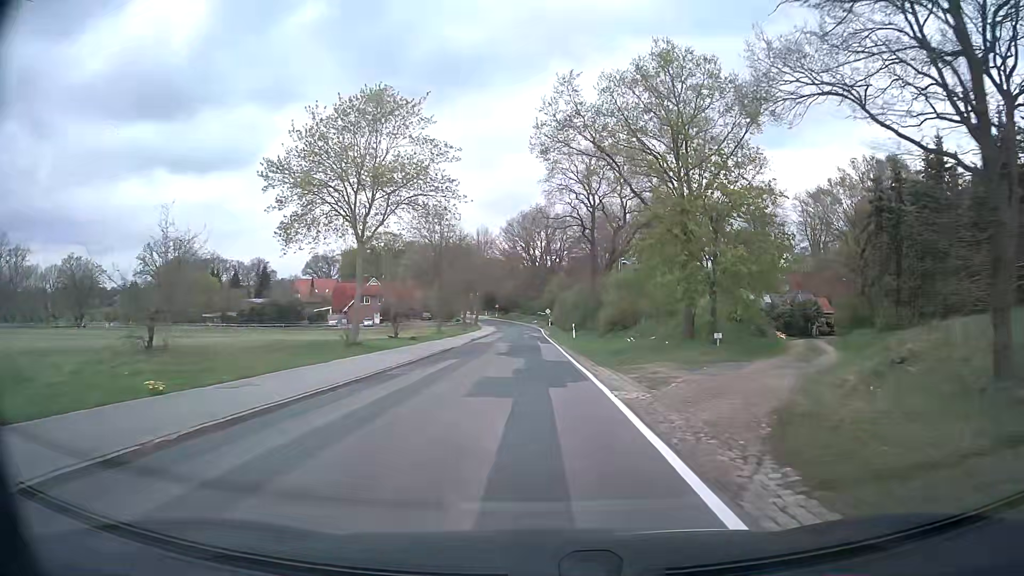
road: secondary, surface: asphalt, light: Day
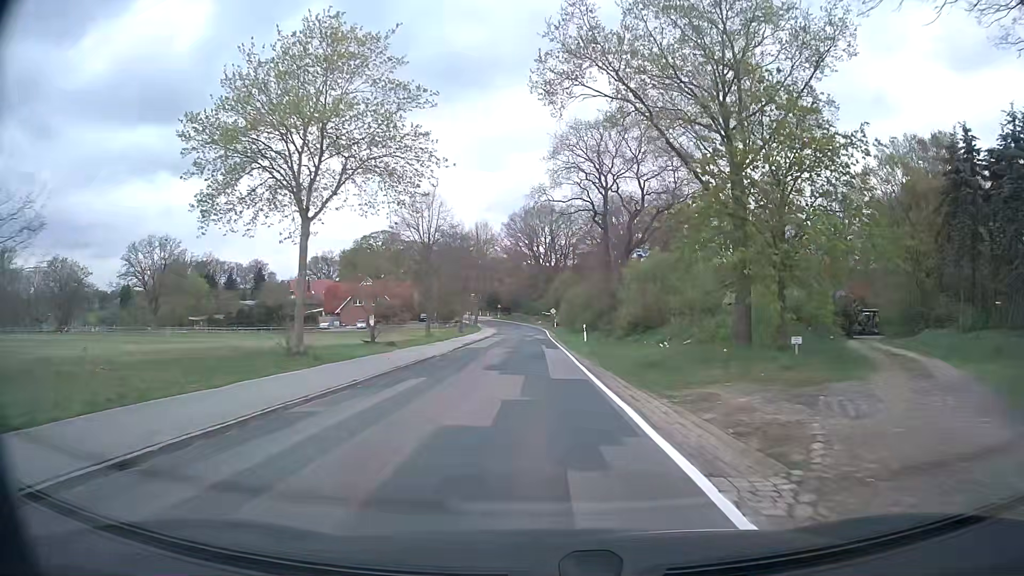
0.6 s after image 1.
(0.0, +7.8) m; 0°
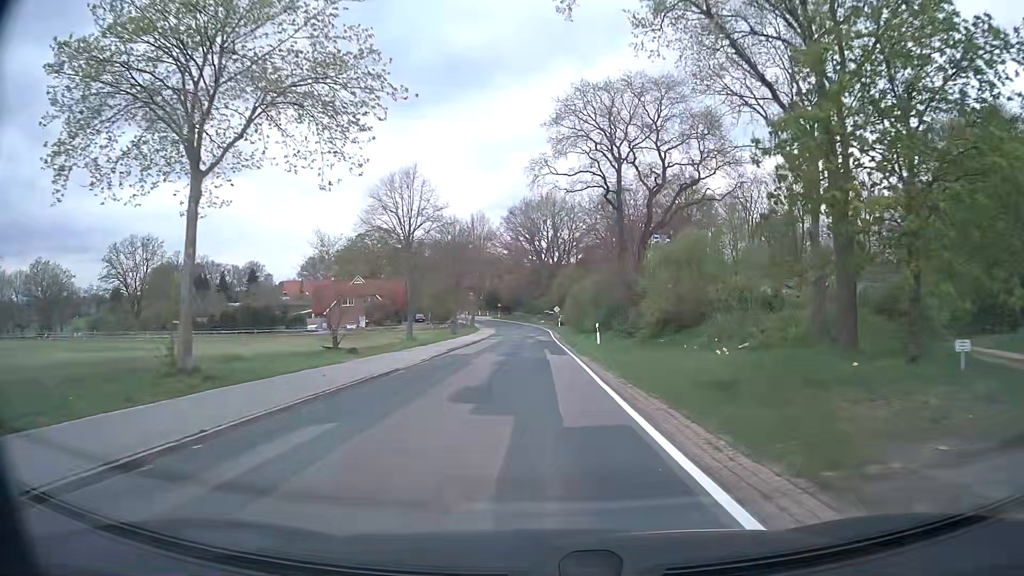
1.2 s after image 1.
(-0.1, +7.9) m; -1°
(0, +10) (0, +20) (0, +30) (0, +40) (0, +50) (0, +60) (0, +70) (-1, +80) (-1, +90) (-3, +100) m
